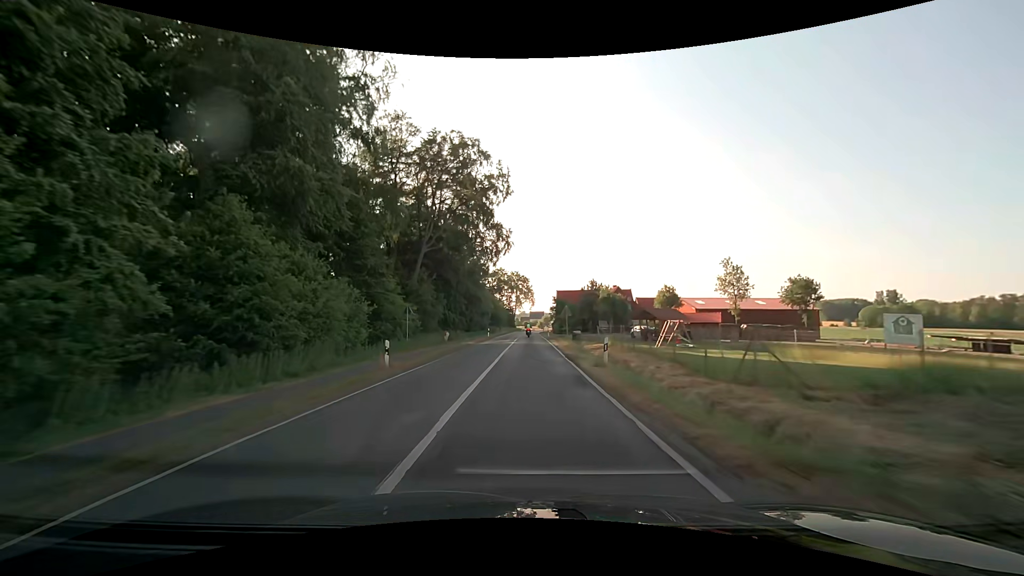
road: secondary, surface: asphalt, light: Day
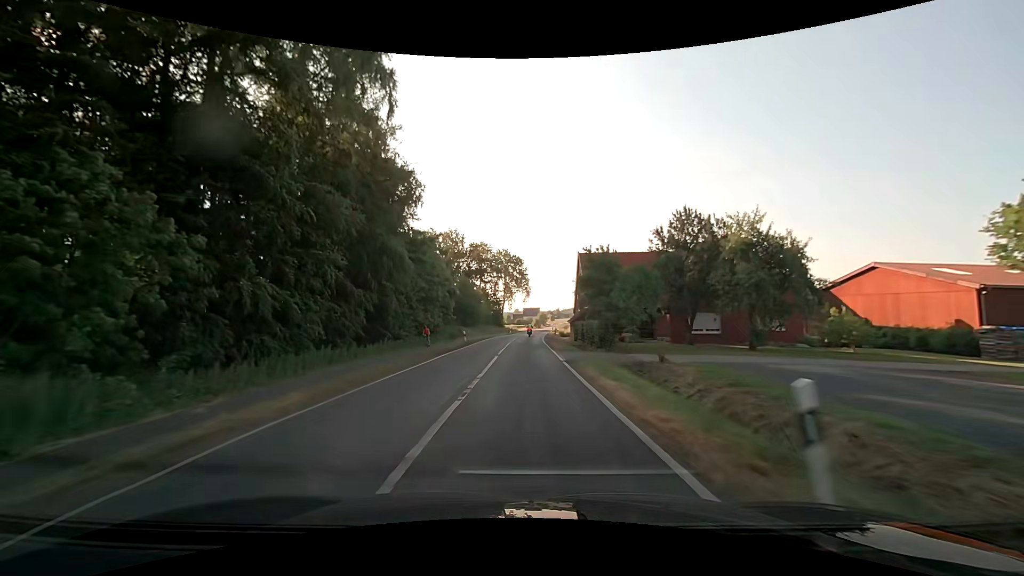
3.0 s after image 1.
(+0.5, +53.5) m; +1°
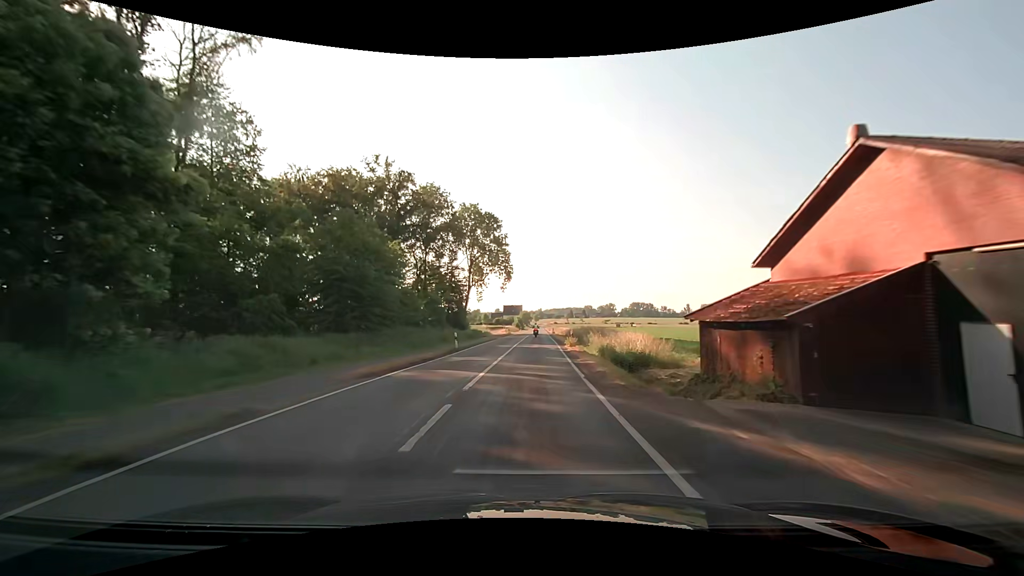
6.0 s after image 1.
(+0.3, +54.0) m; +1°
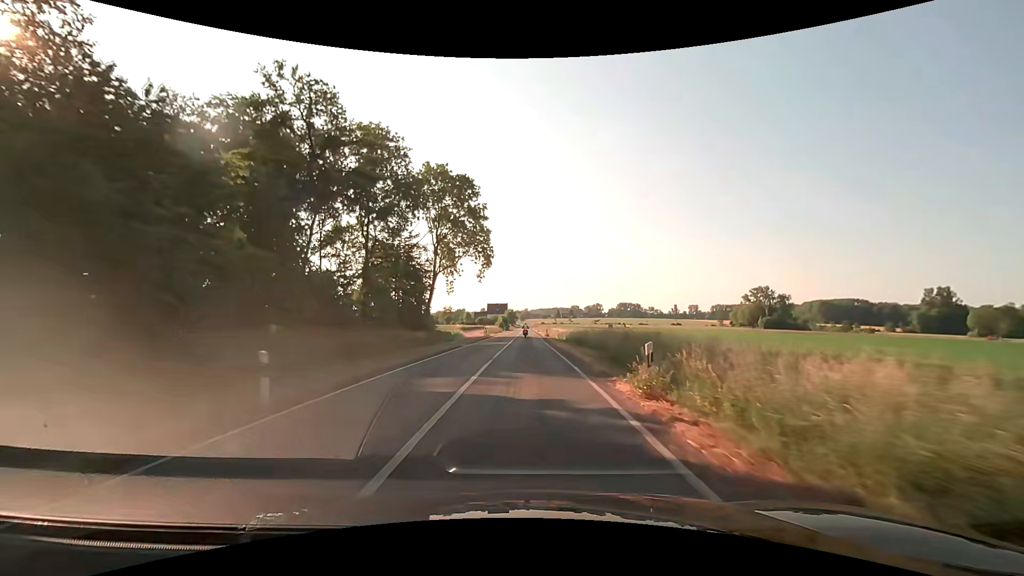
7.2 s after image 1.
(+0.6, +21.7) m; +2°
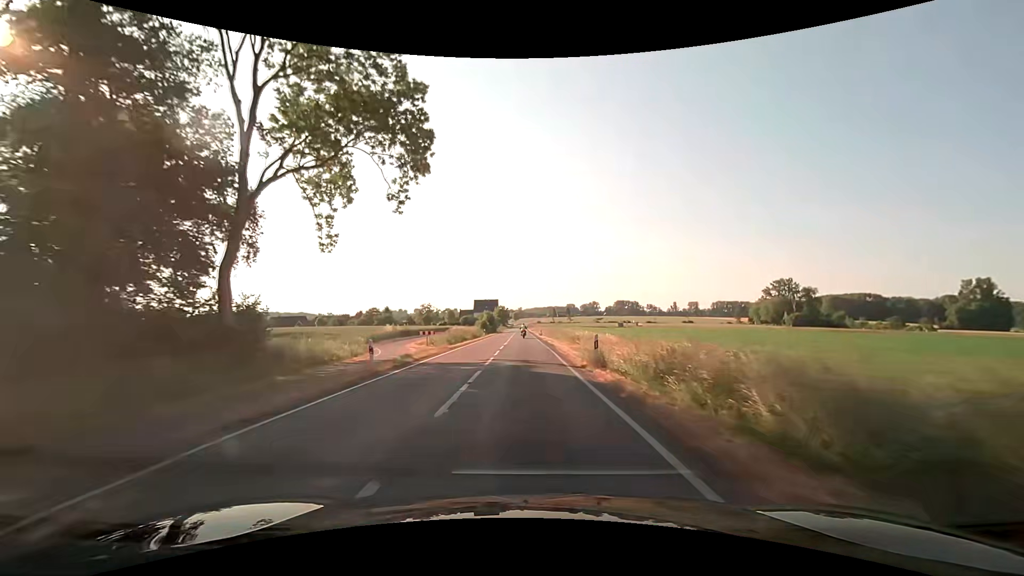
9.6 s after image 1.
(+0.3, +43.6) m; +1°
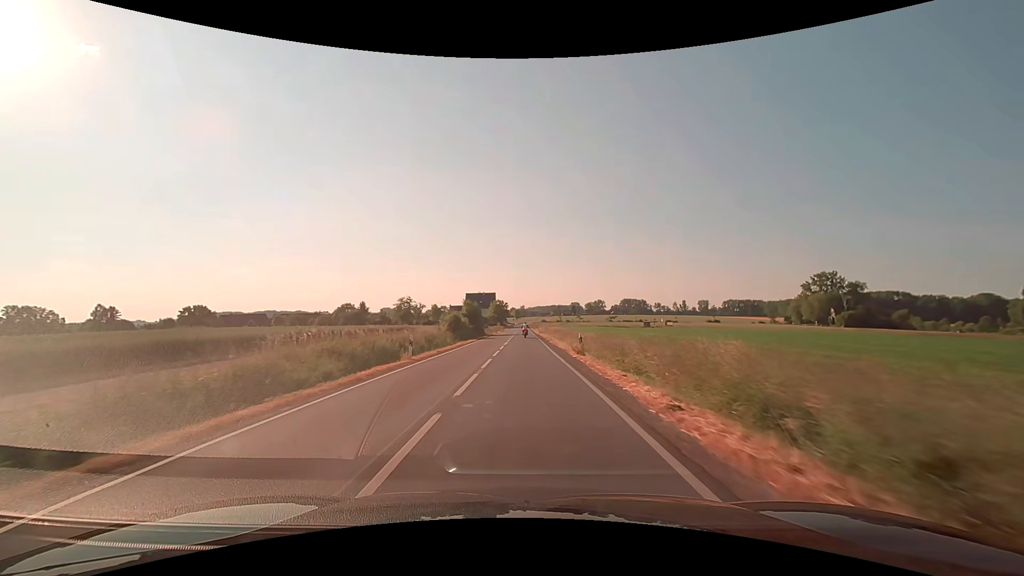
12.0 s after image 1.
(-0.2, +43.6) m; 0°
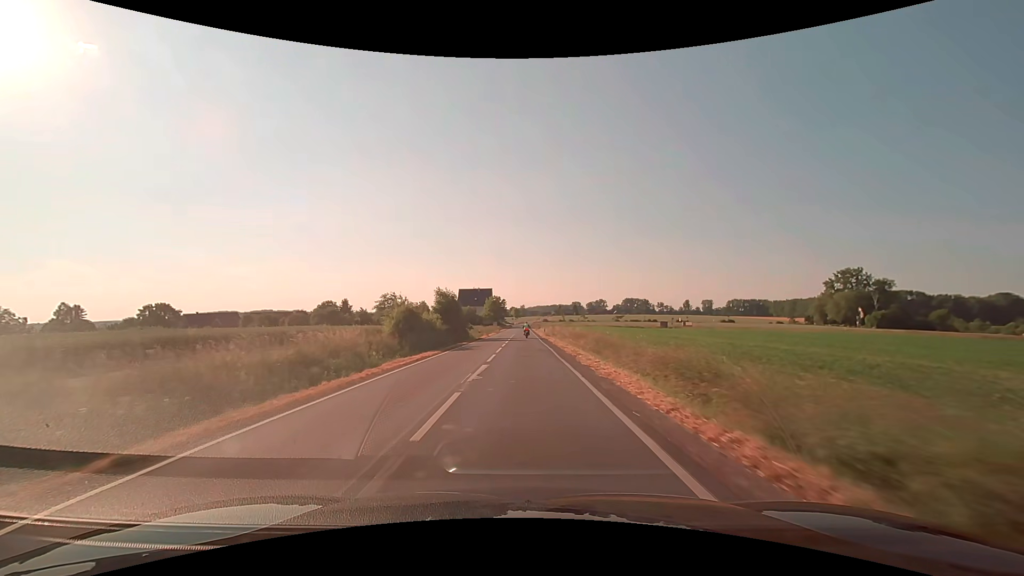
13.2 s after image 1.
(0.0, +21.8) m; 0°
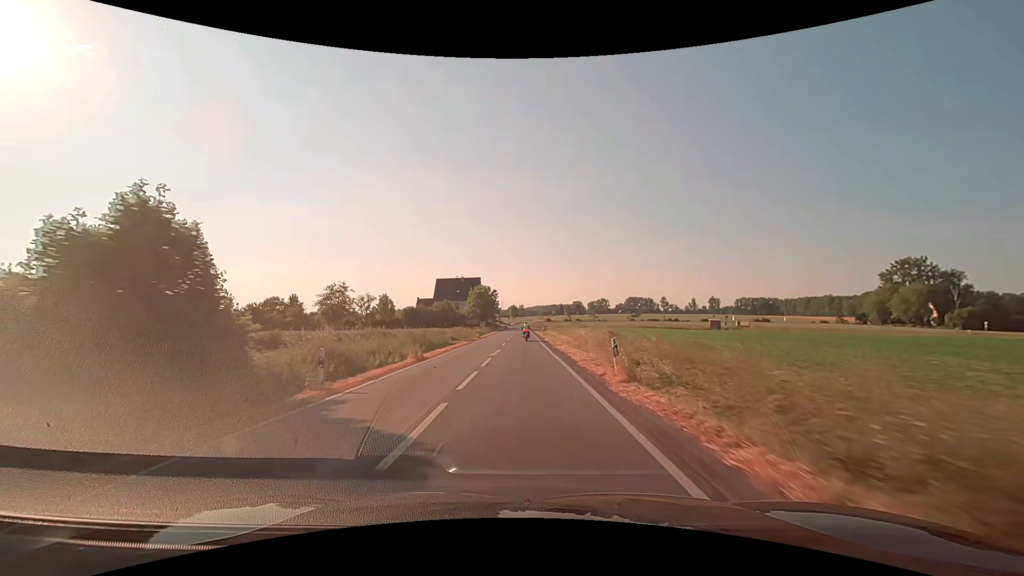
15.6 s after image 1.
(+0.1, +43.4) m; 0°
(0, +10) (0, +20) (0, +30) (0, +40) (0, +50) (0, +60) (0, +70) (0, +80) (0, +90) (0, +100) m
